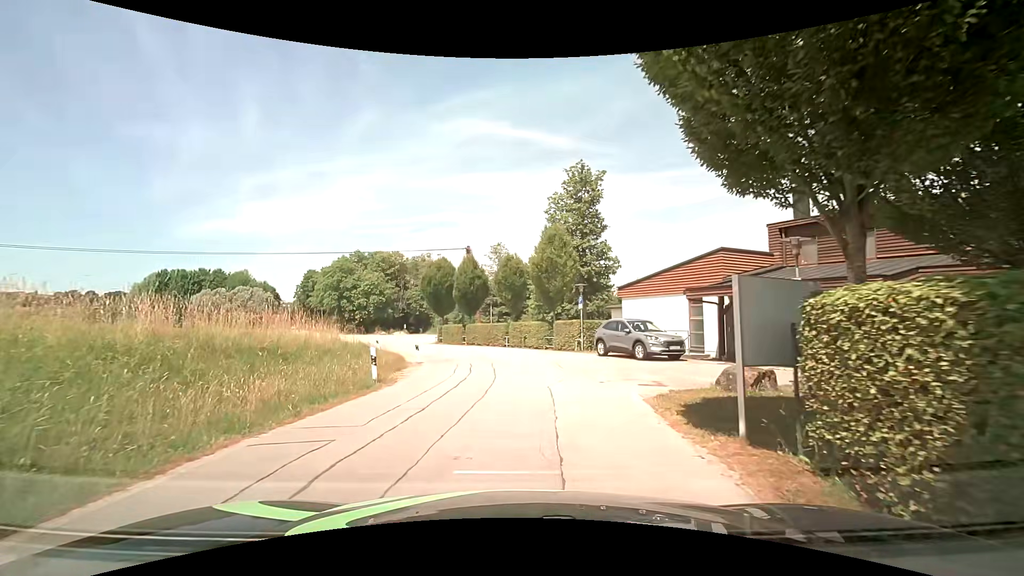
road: residential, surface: asphalt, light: Day
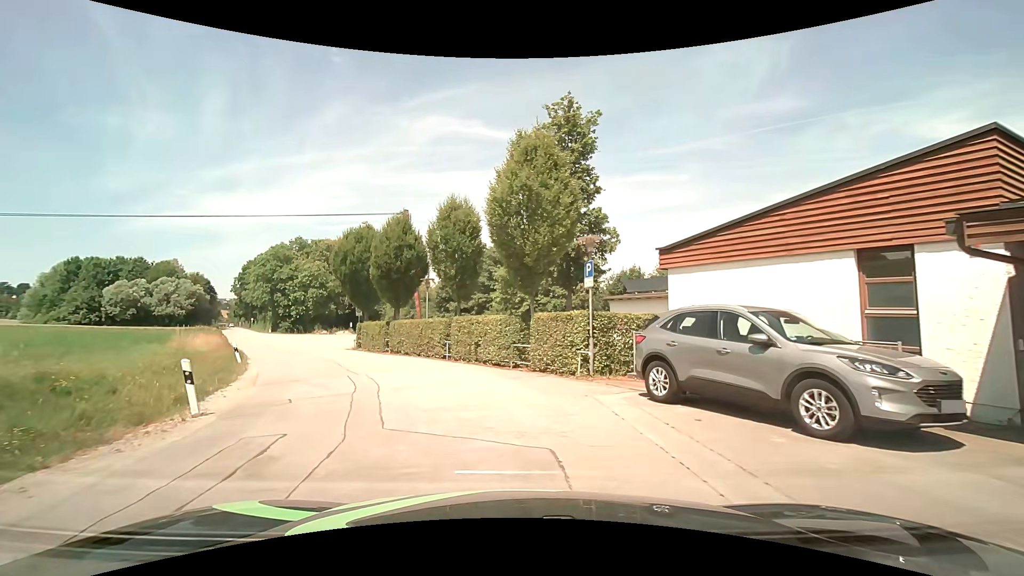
(+0.5, +13.8) m; +3°
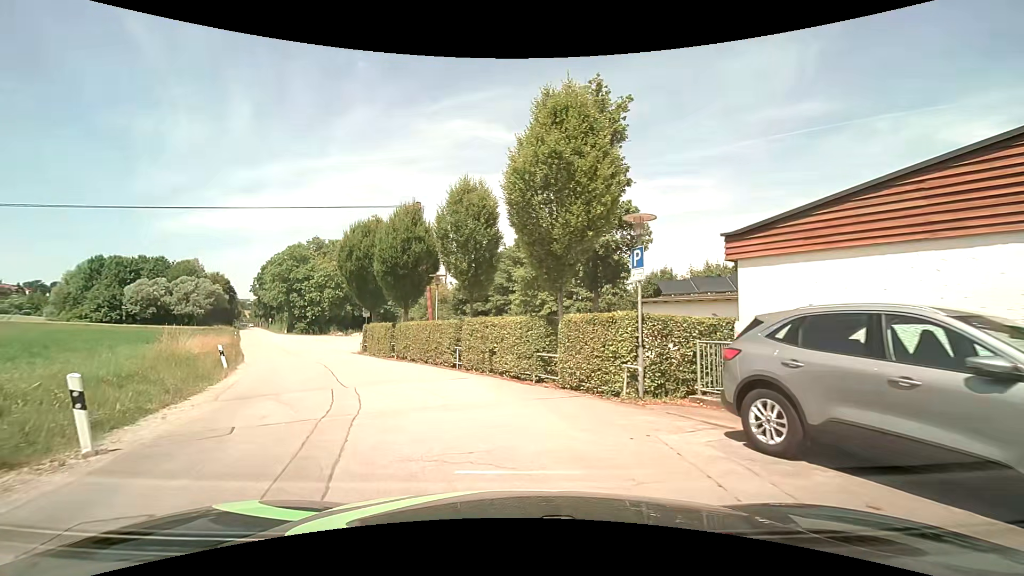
(0.0, +2.9) m; -1°
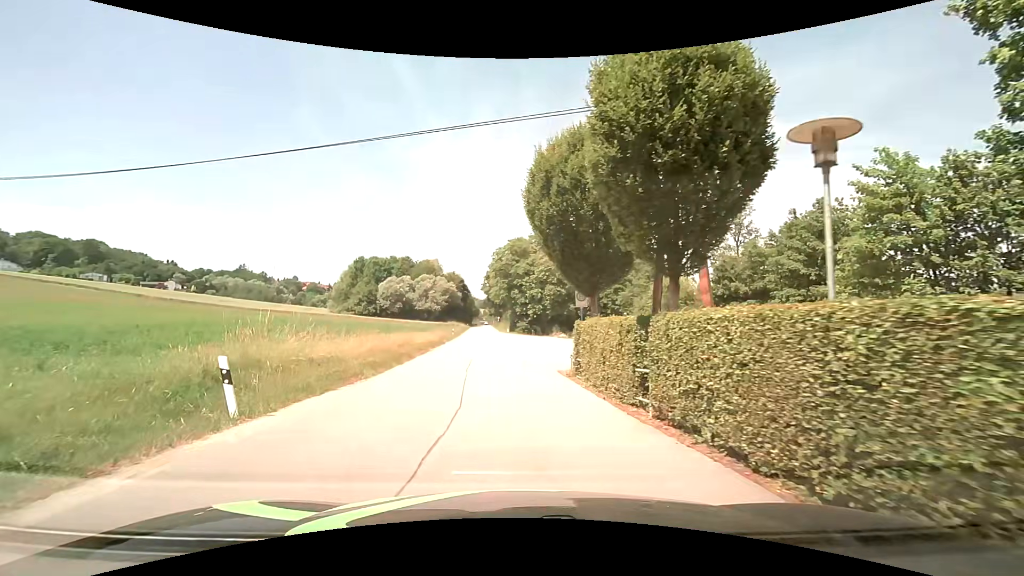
(-3.2, +14.4) m; -27°
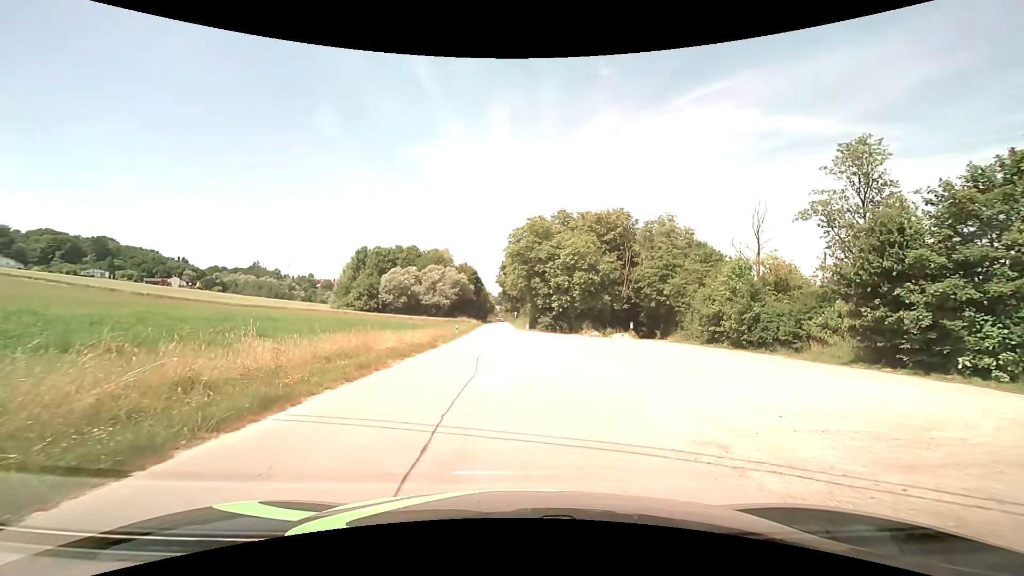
(-0.7, +15.1) m; -2°
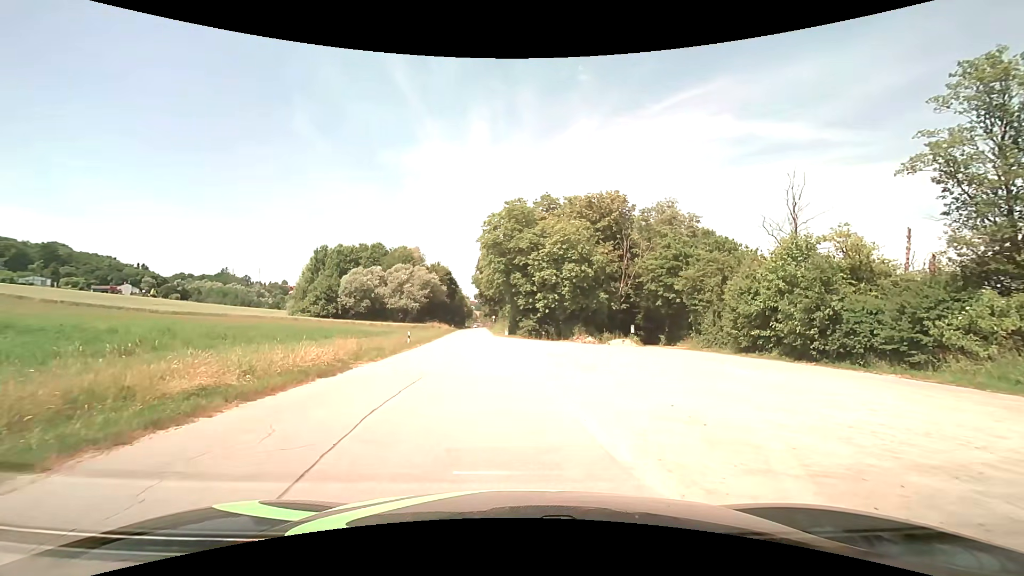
(+0.4, +12.6) m; +2°
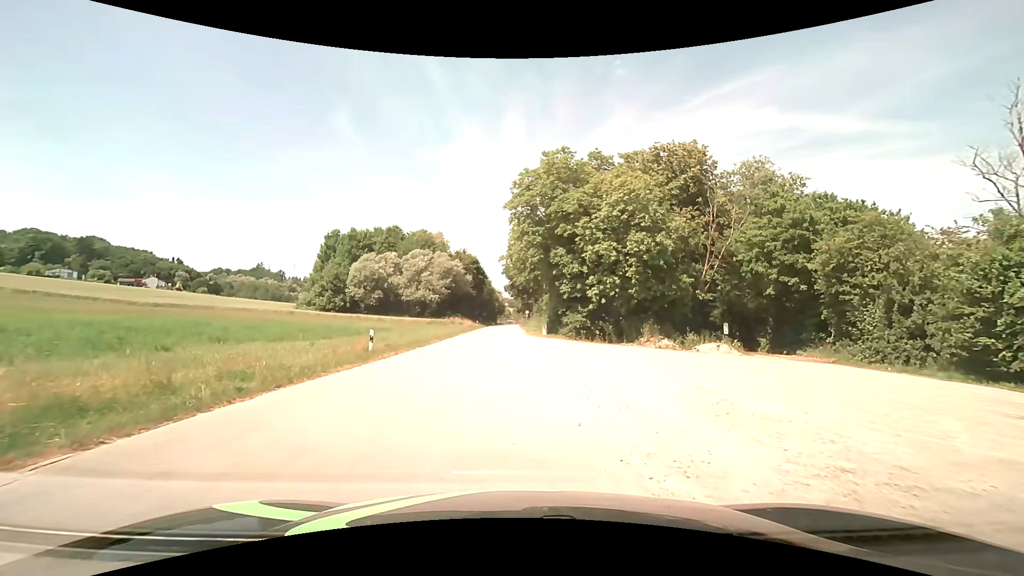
(-0.5, +16.3) m; -3°
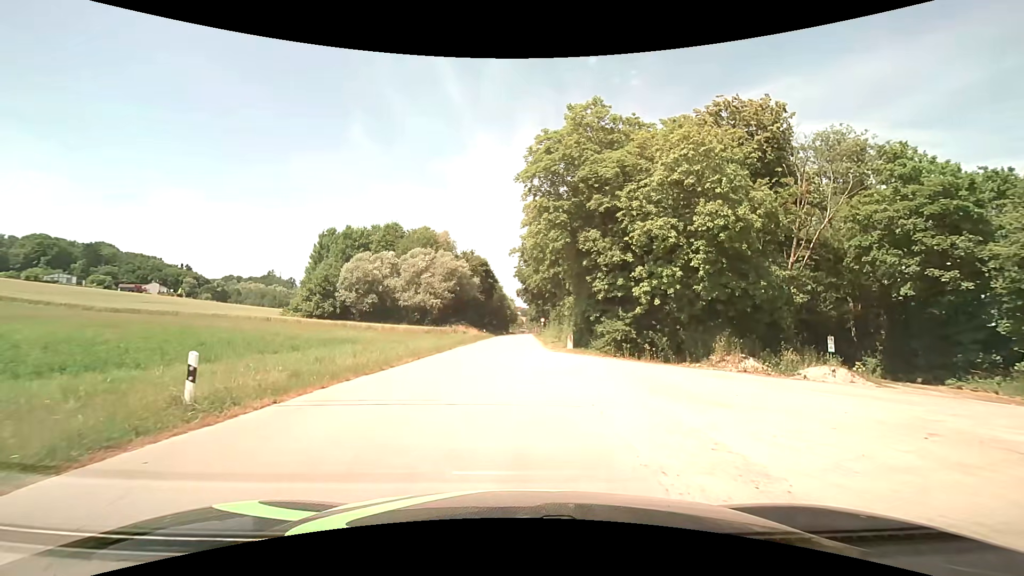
(-0.3, +11.5) m; -2°
(0, +10) (0, +20) (0, +30) (0, +40) (0, +50) (0, +60) (0, +70) (0, +80) (0, +90) (0, +100) m
